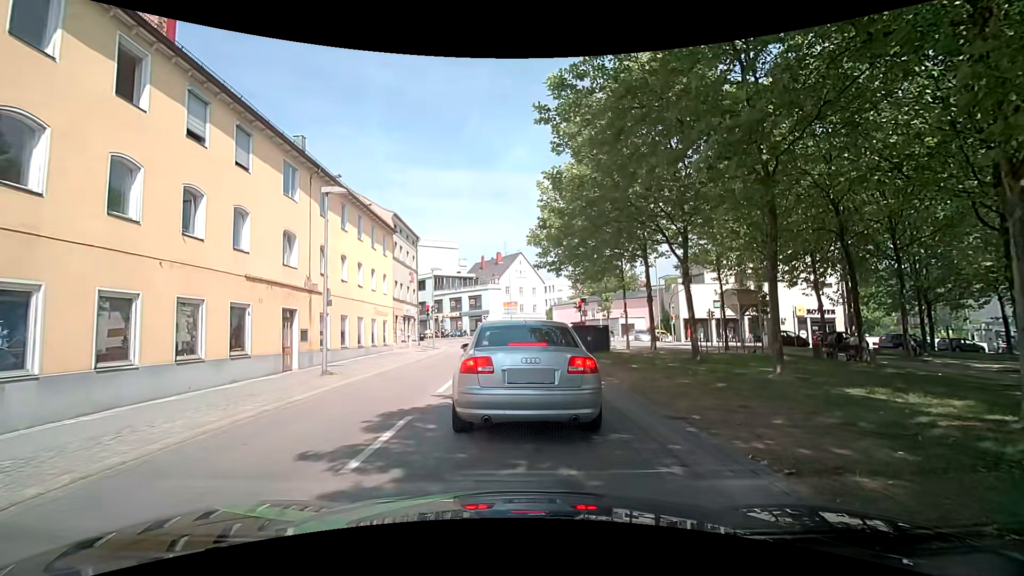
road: tertiary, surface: asphalt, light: Day
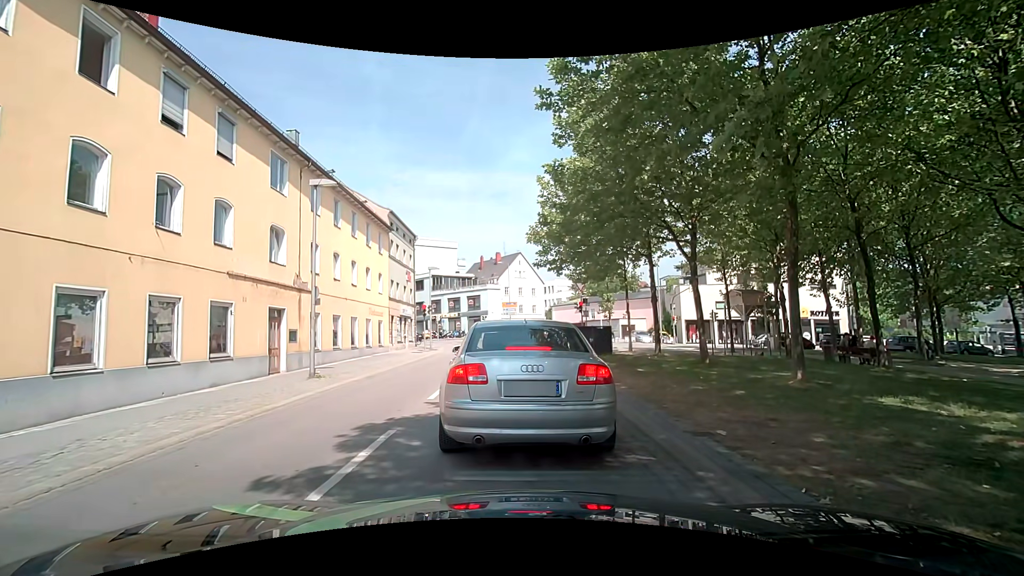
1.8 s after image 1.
(0.0, +0.9) m; 0°
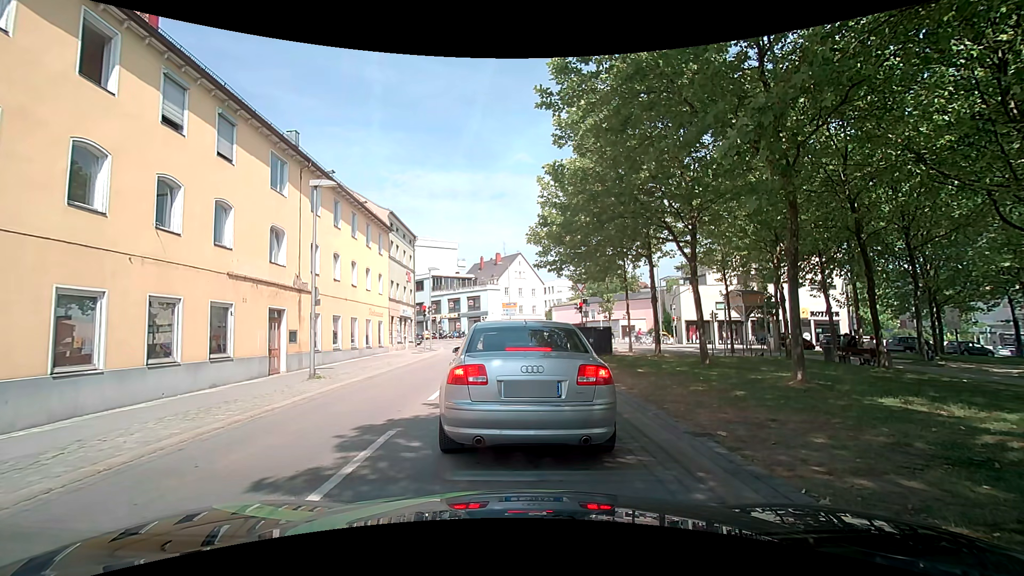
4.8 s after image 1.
(0.0, +0.1) m; 0°
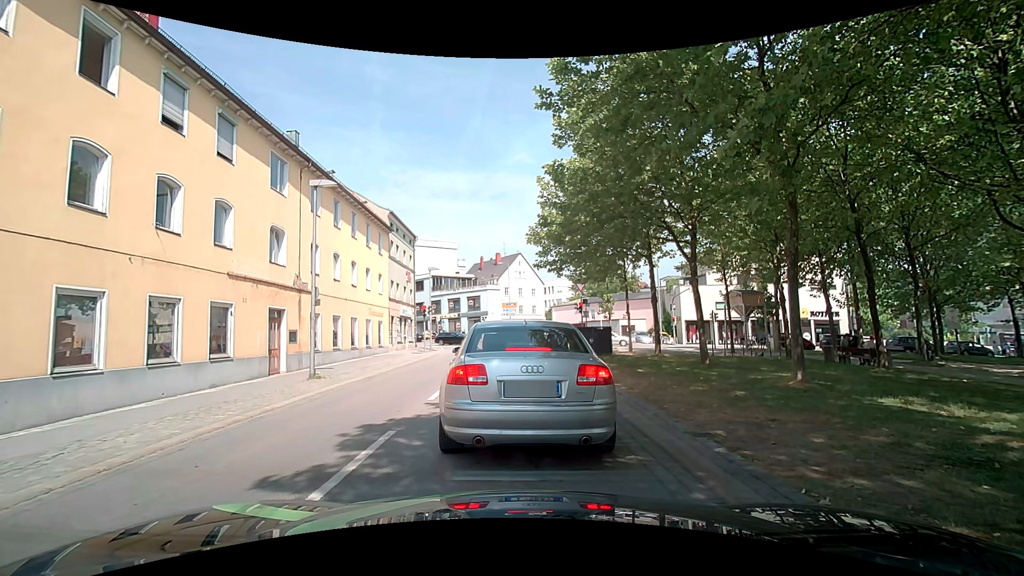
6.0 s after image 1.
(0.0, 0.0) m; 0°
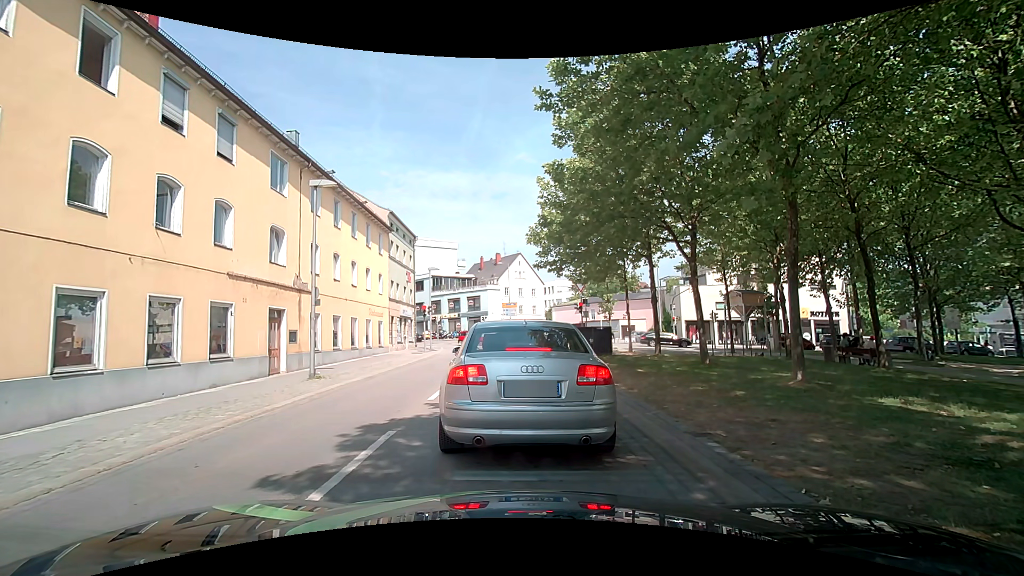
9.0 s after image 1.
(0.0, 0.0) m; 0°
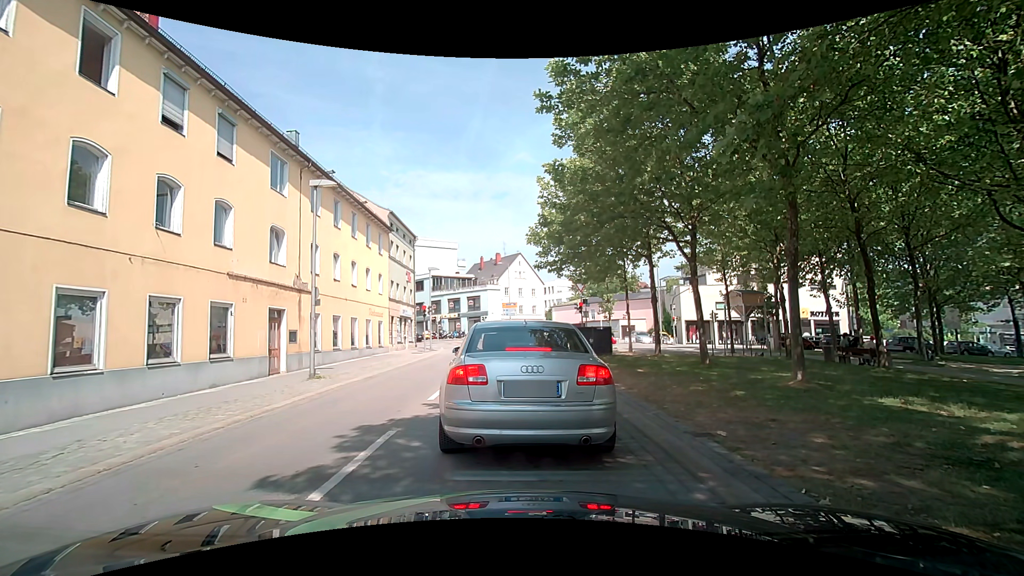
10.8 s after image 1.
(0.0, 0.0) m; 0°
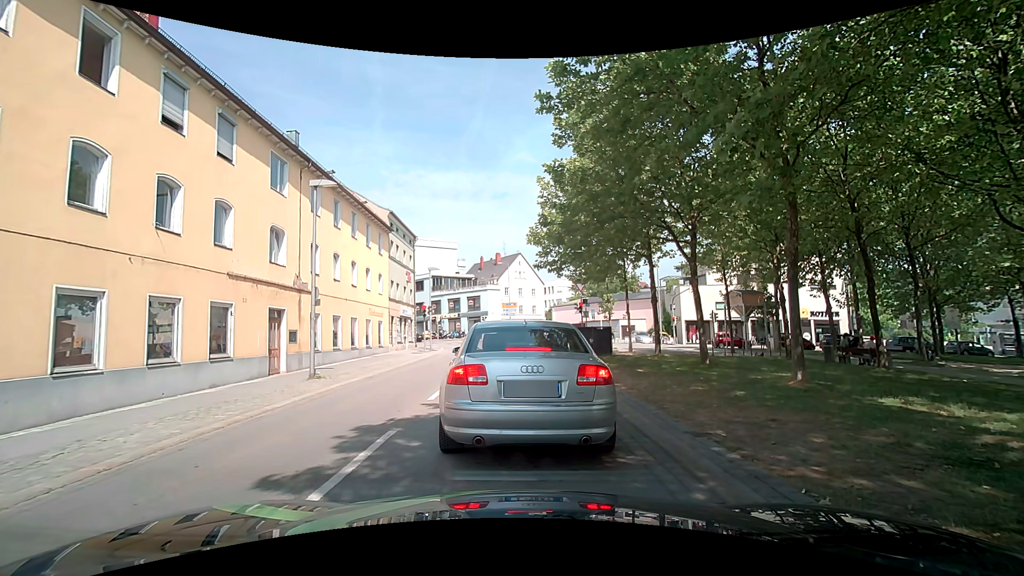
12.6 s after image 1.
(0.0, 0.0) m; 0°
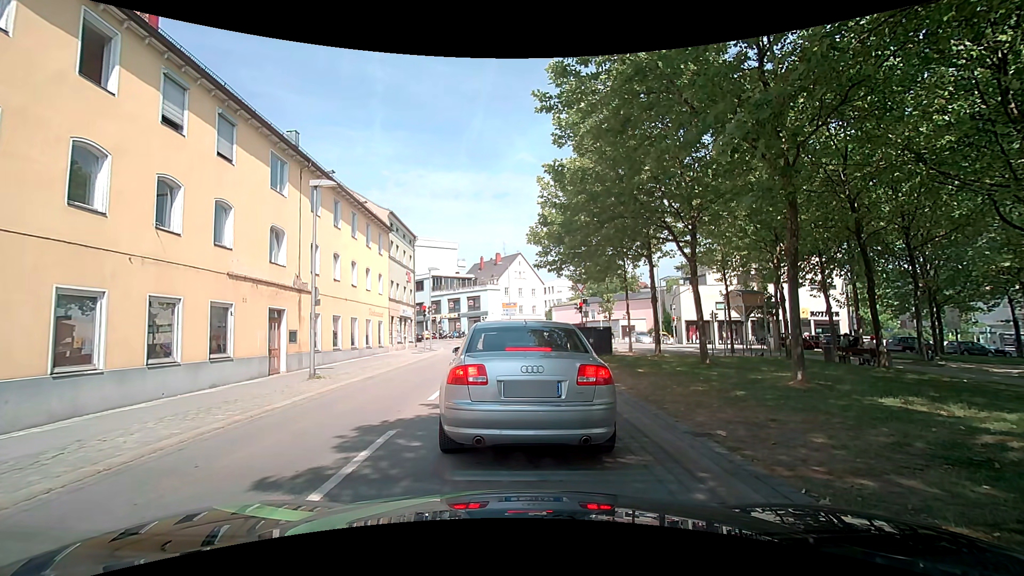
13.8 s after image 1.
(0.0, 0.0) m; 0°
